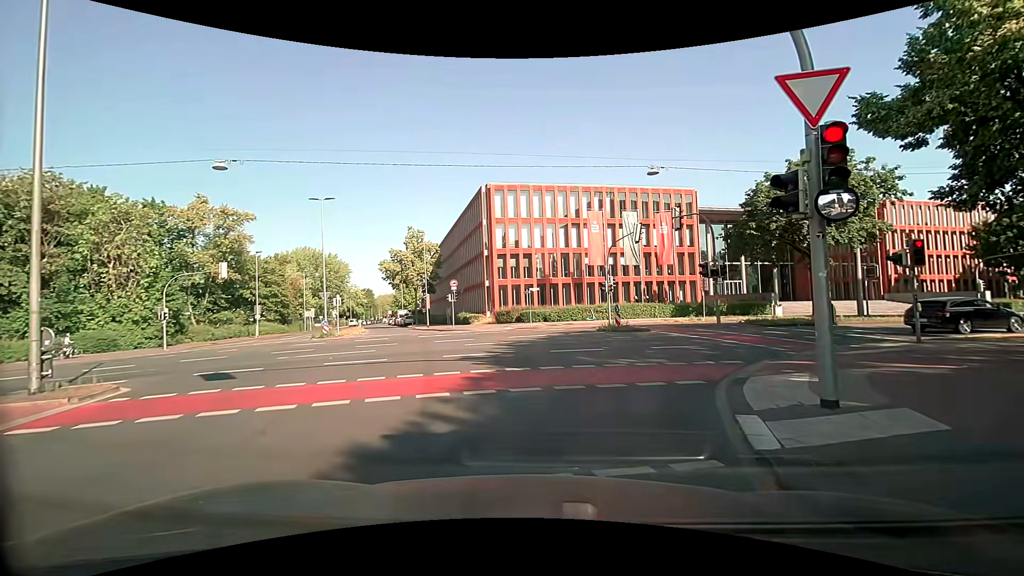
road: secondary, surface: asphalt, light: Day
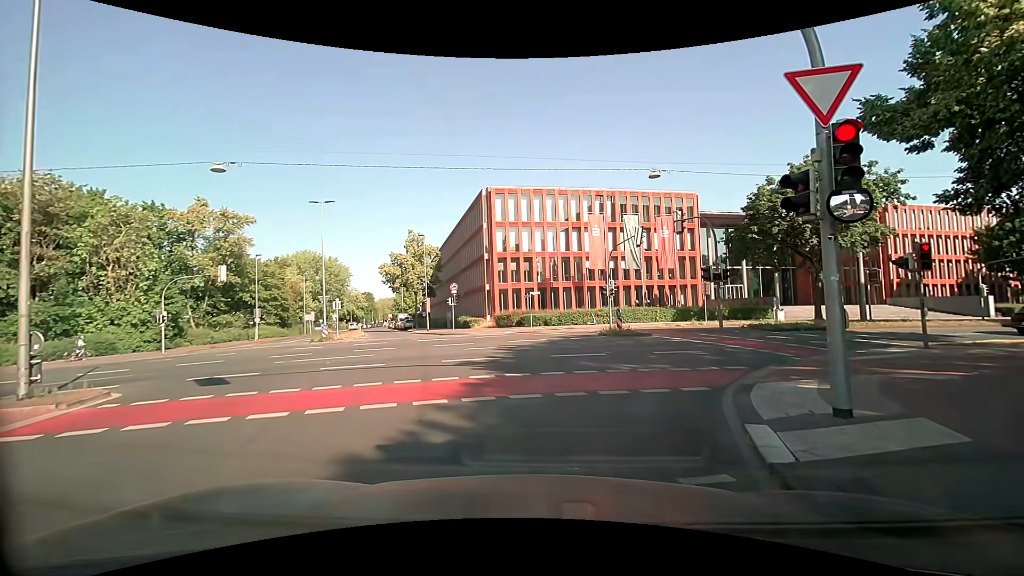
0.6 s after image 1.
(0.0, +0.2) m; 0°
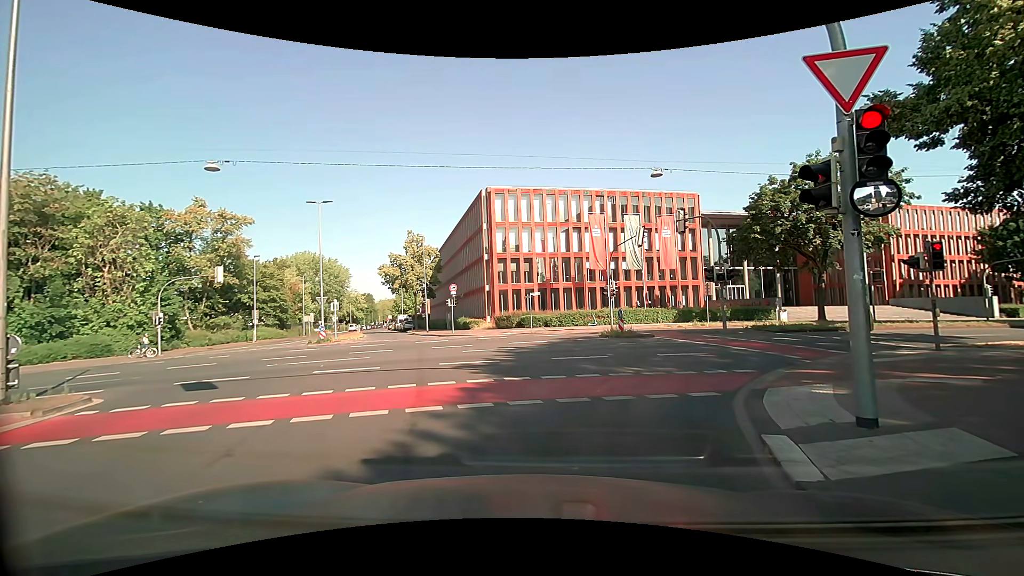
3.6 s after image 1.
(0.0, +0.5) m; 0°
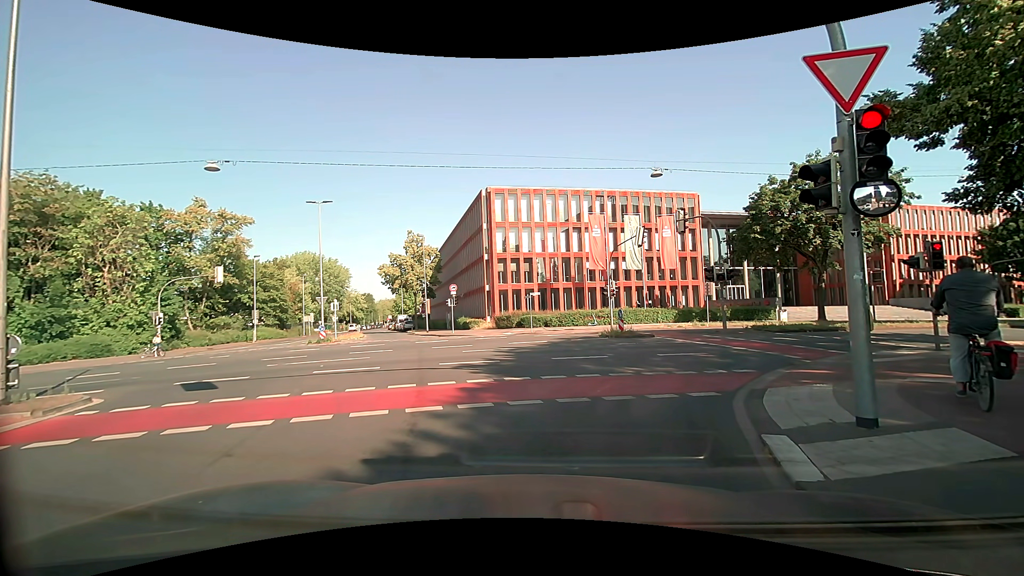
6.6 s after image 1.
(0.0, 0.0) m; 0°
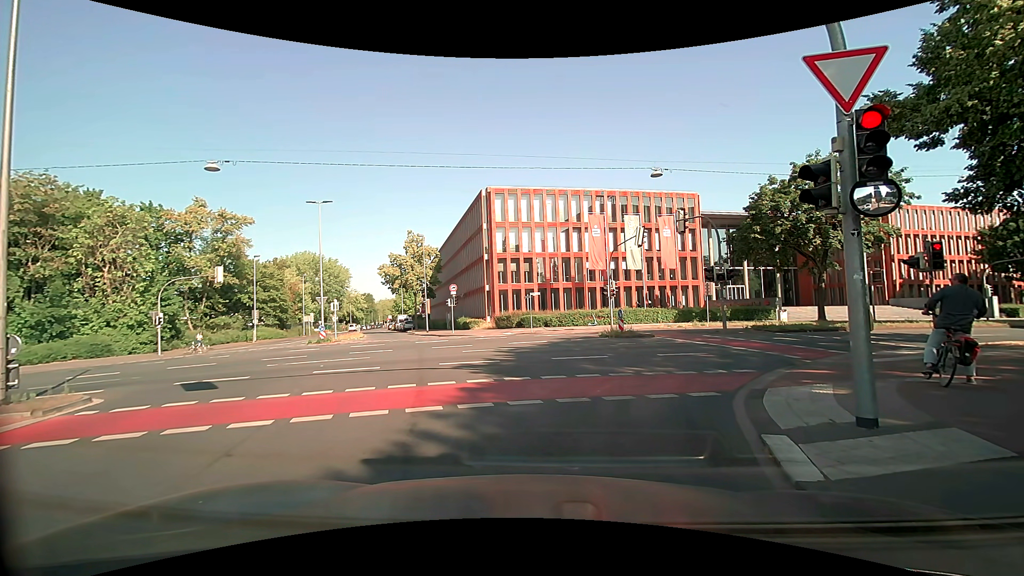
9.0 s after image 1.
(0.0, 0.0) m; 0°
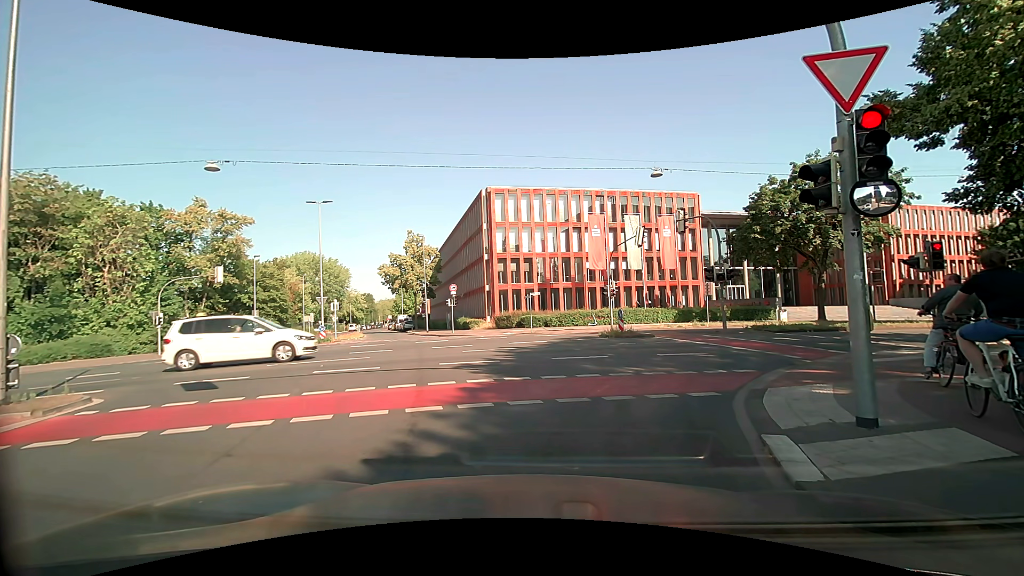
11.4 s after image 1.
(0.0, 0.0) m; 0°
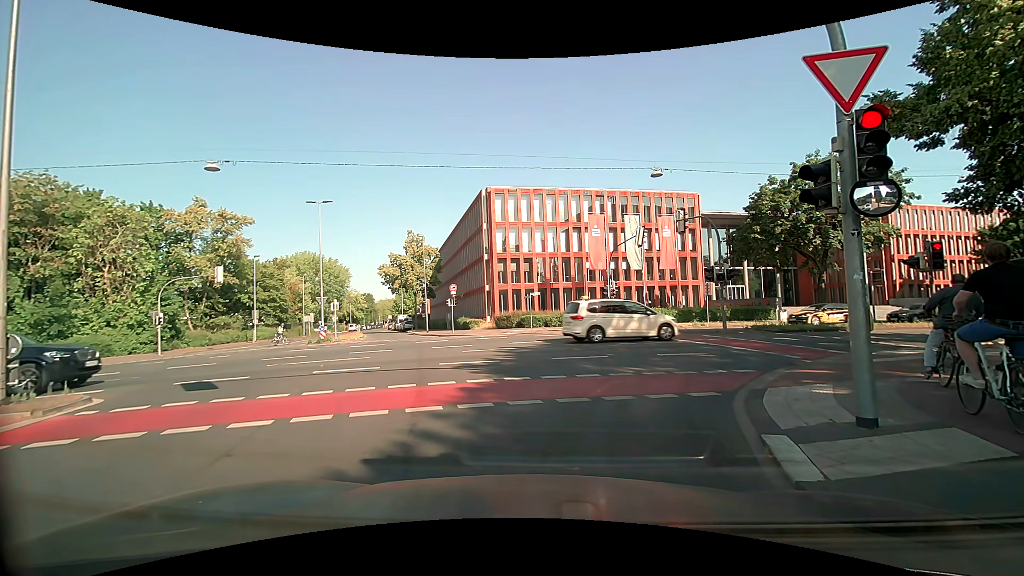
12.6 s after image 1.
(0.0, 0.0) m; 0°
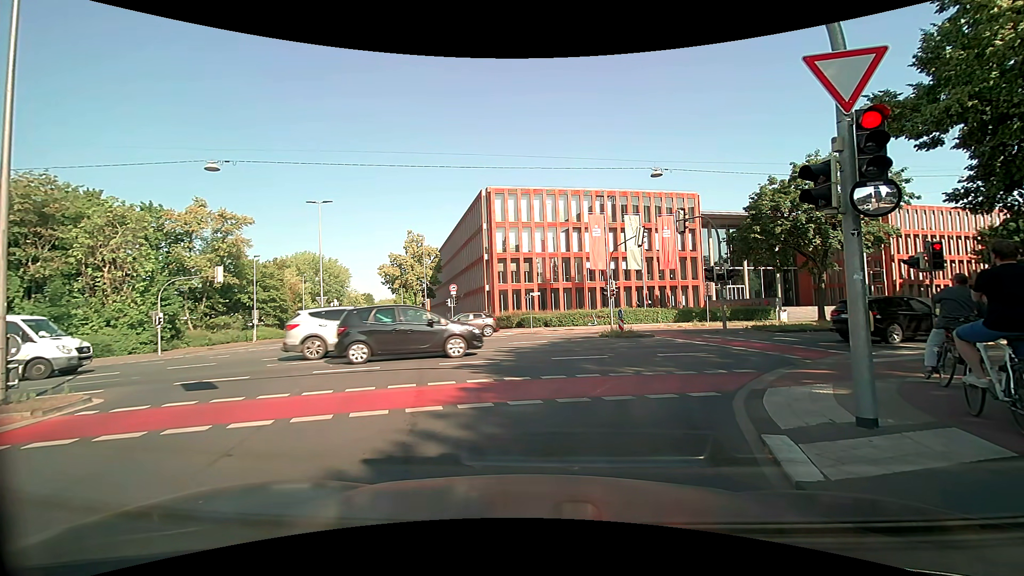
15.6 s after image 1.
(0.0, 0.0) m; 0°
(-1, +10) (-4, +20) (-7, +29) (-10, +38) (-14, +48) (-17, +57) (-21, +67) (-25, +76) (-28, +85) (-32, +94) m
